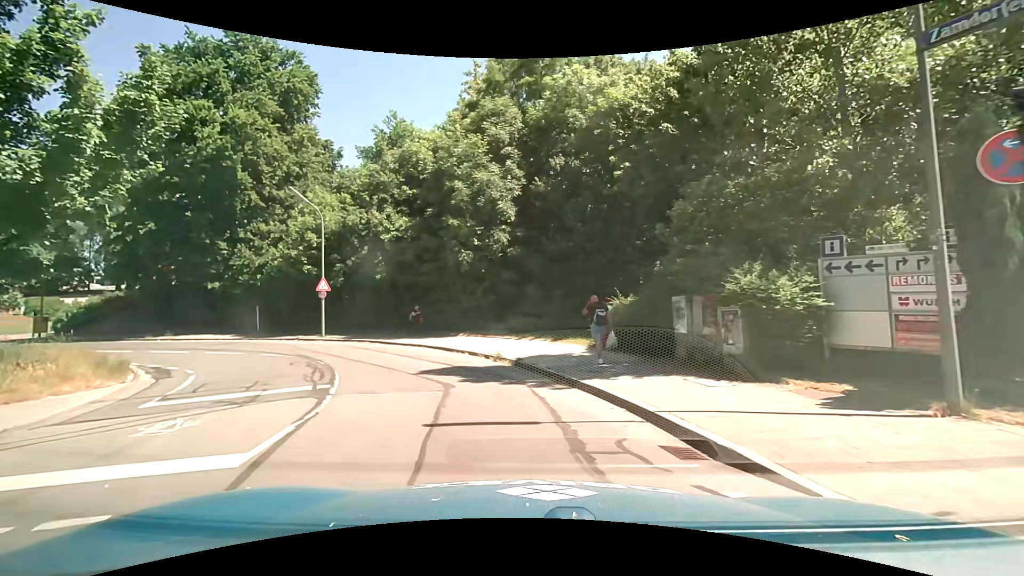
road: tertiary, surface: asphalt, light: Day
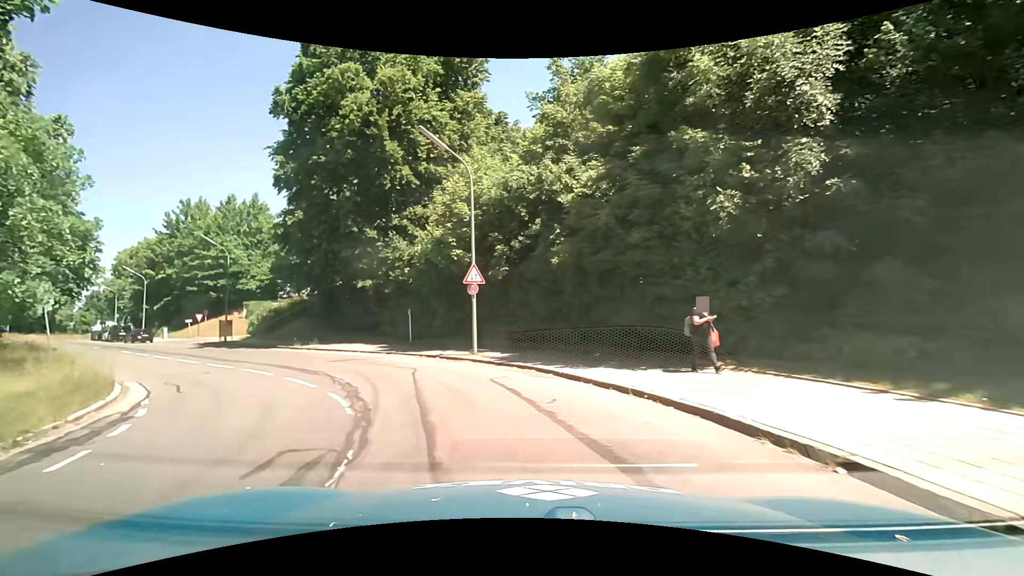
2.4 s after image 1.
(-2.3, +11.9) m; -21°
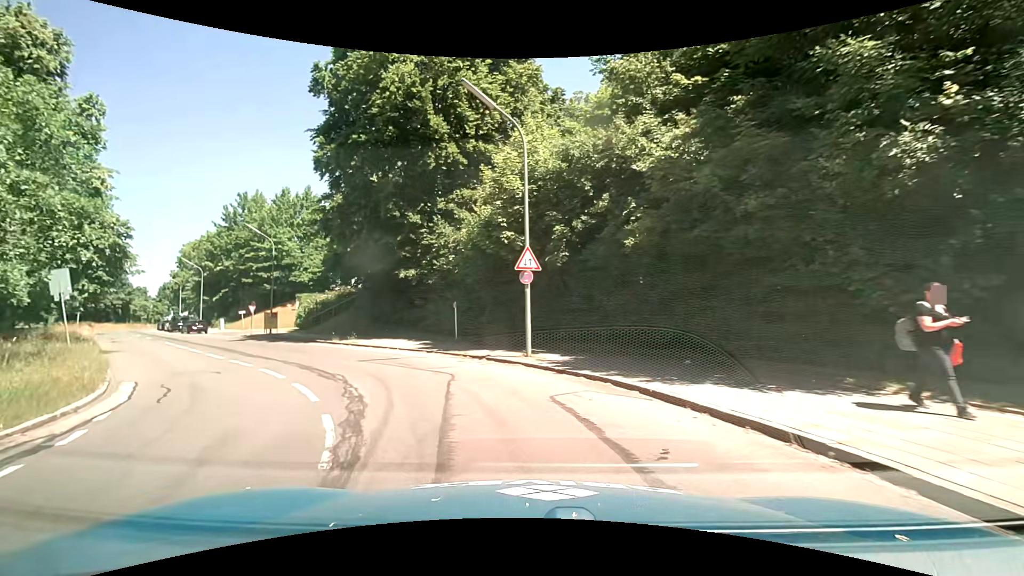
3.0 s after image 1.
(-0.2, +3.4) m; -7°
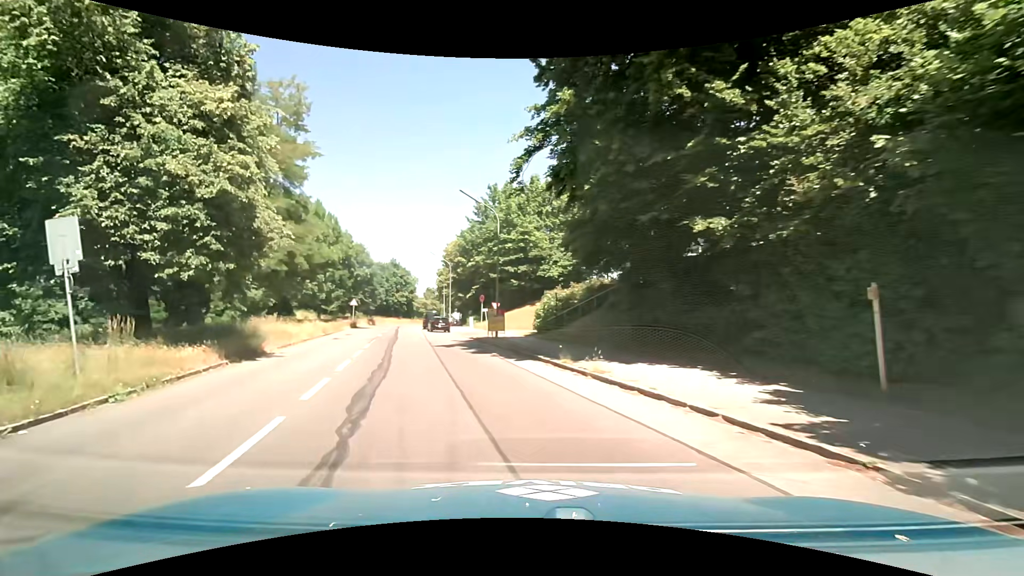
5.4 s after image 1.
(-3.5, +14.1) m; -30°
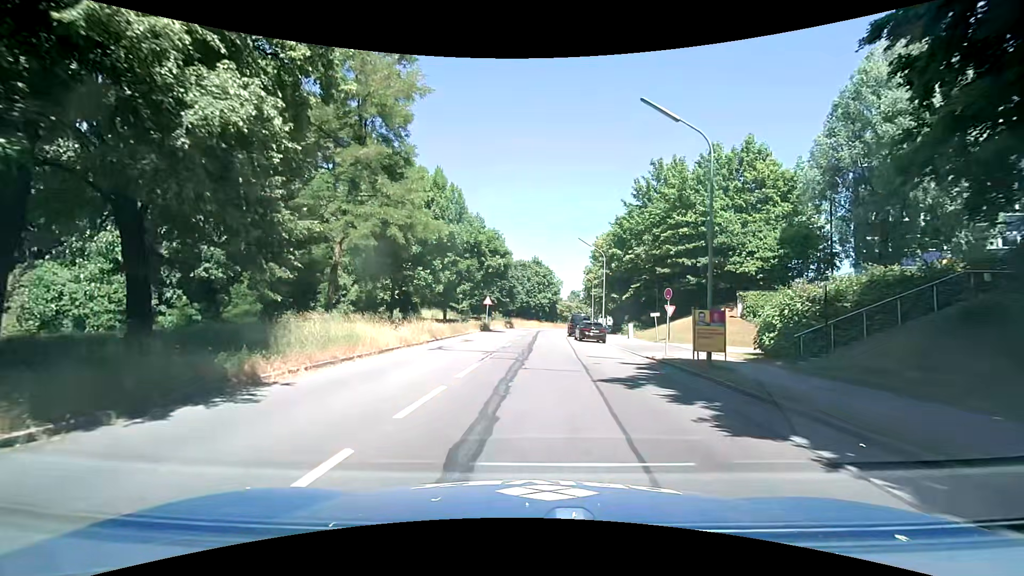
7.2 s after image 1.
(-1.9, +11.9) m; -14°
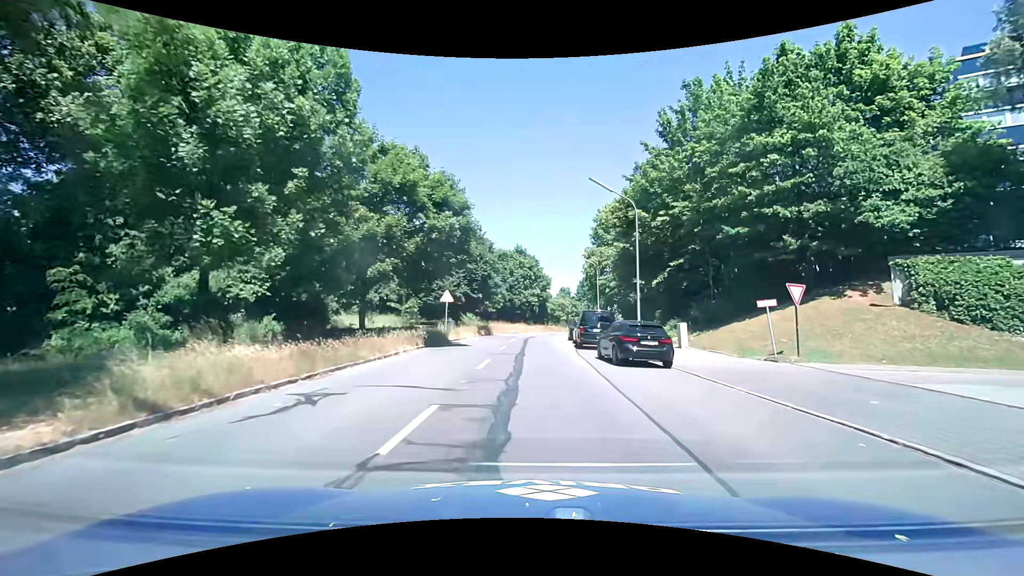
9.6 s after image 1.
(+0.3, +18.5) m; +1°
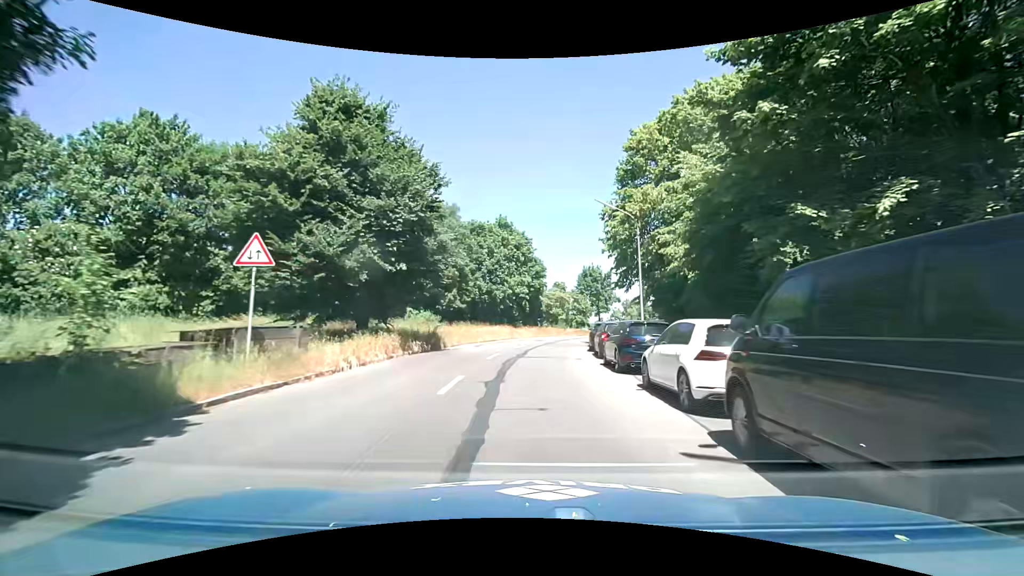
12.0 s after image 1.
(+0.3, +23.3) m; +1°
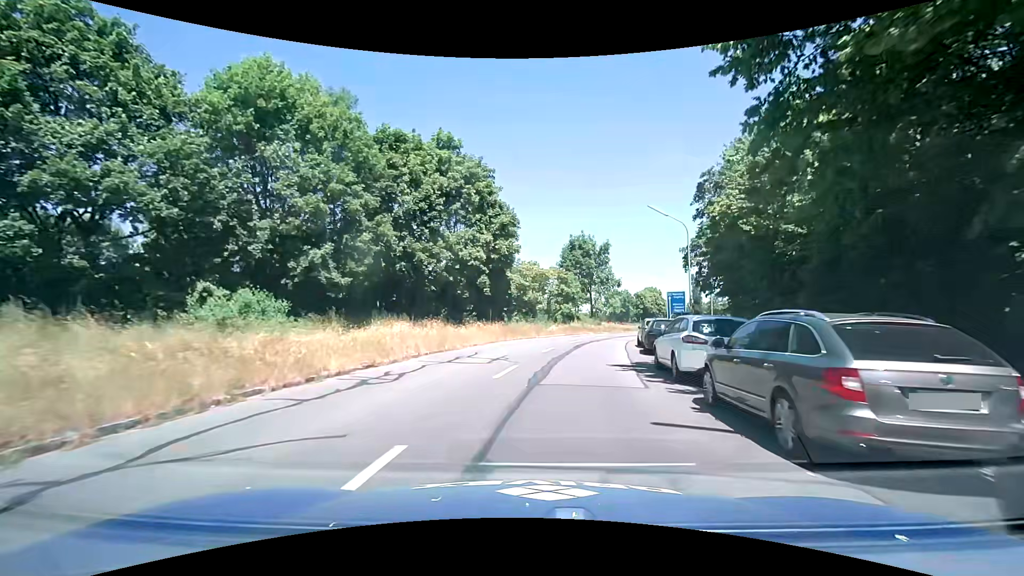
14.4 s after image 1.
(+0.8, +24.9) m; +4°
(0, +10) (+2, +20) (+4, +30) (+6, +39) (+10, +49) (+14, +58) (+19, +66) (+25, +75) (+30, +83) (+36, +91) m
